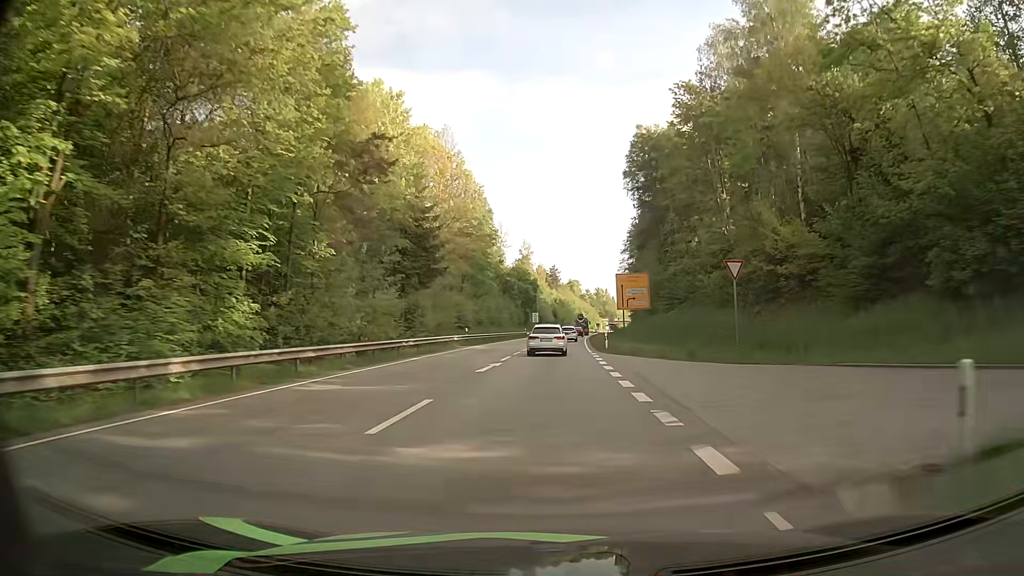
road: primary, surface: asphalt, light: Day
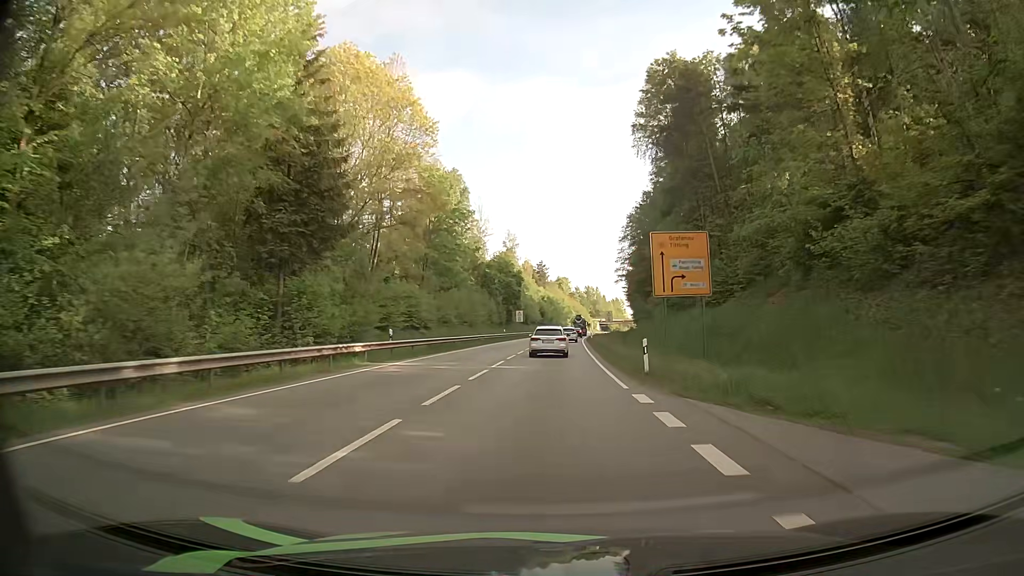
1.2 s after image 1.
(+0.2, +21.1) m; +1°
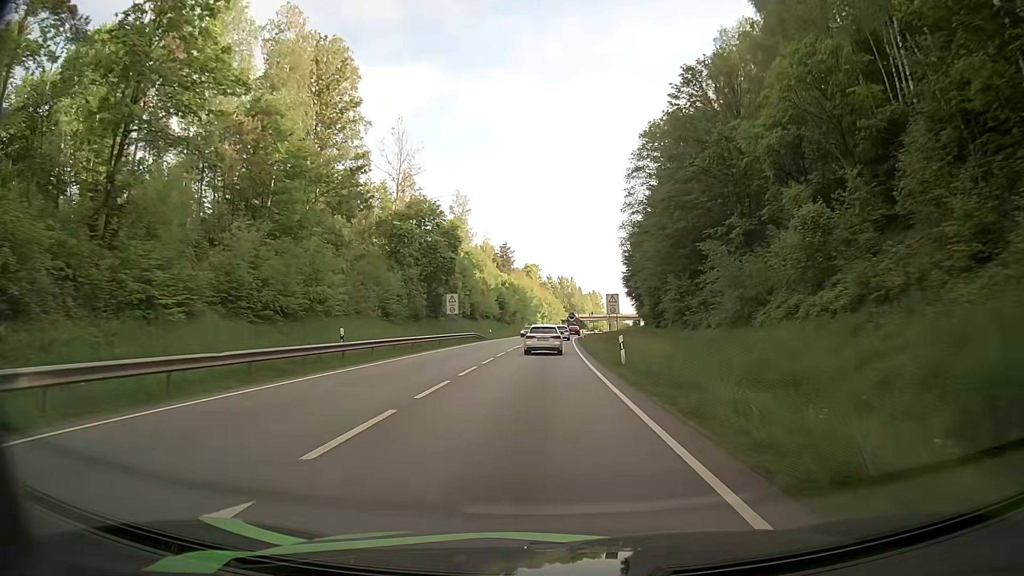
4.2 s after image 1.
(+1.1, +53.3) m; +2°
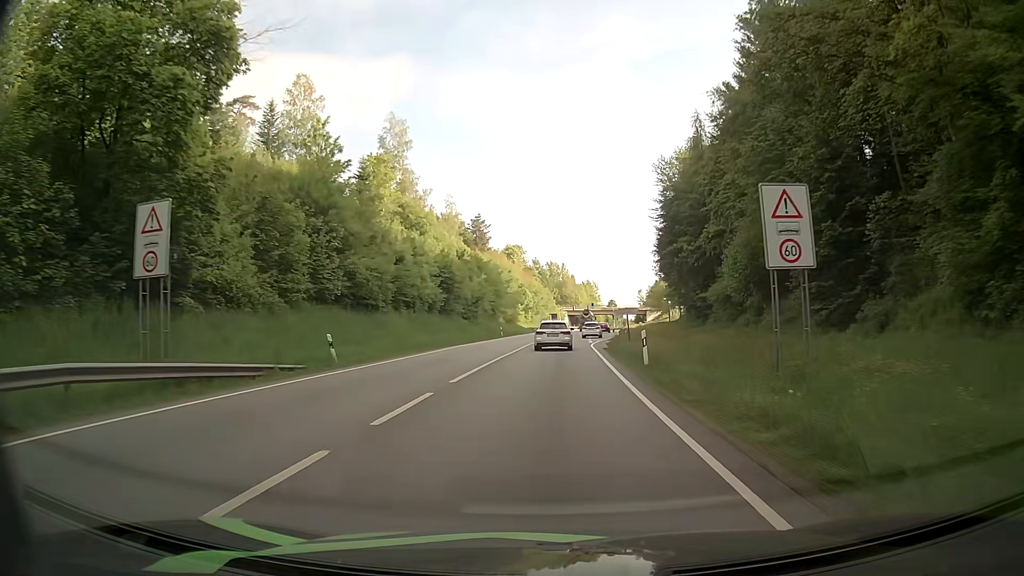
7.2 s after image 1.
(+1.0, +51.5) m; +2°
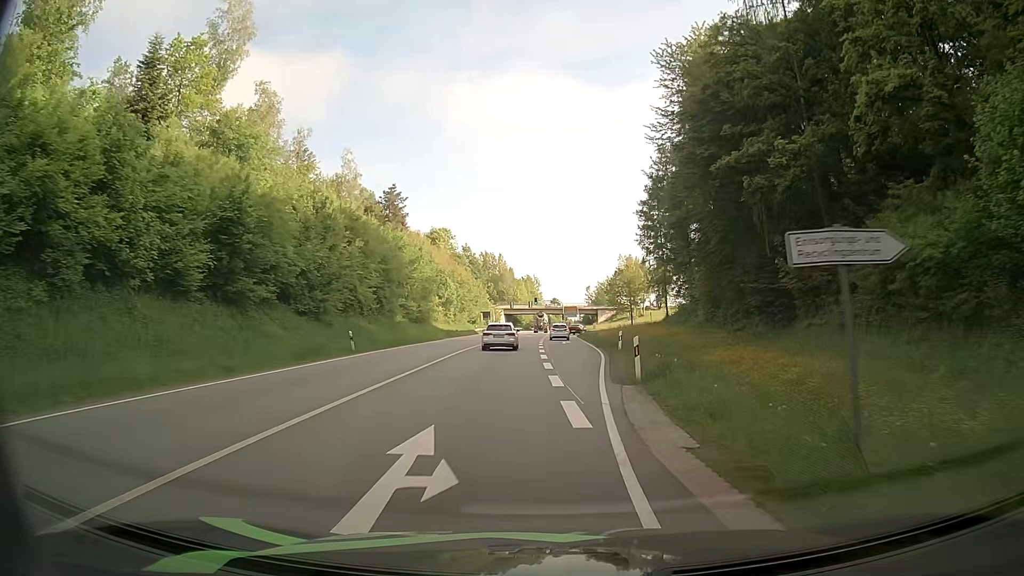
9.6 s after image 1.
(+1.1, +37.5) m; +4°
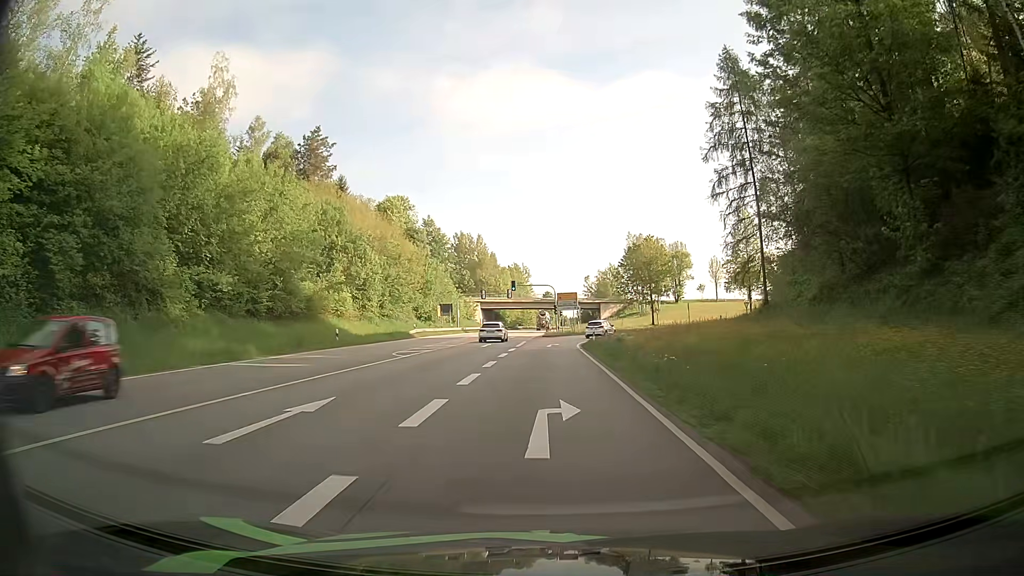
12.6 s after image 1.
(+1.4, +41.9) m; +1°
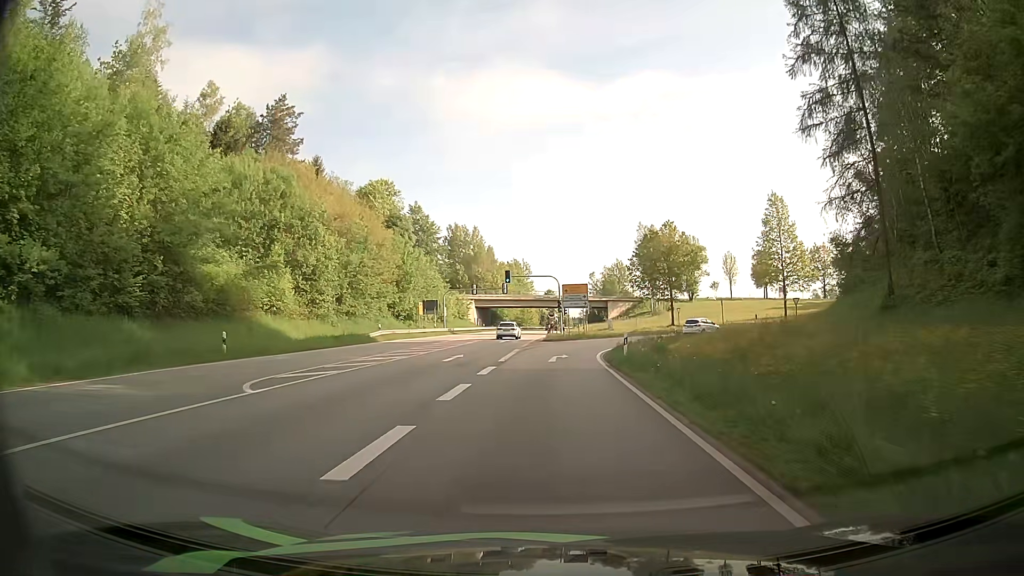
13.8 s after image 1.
(-0.2, +15.0) m; 0°
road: tertiary_link
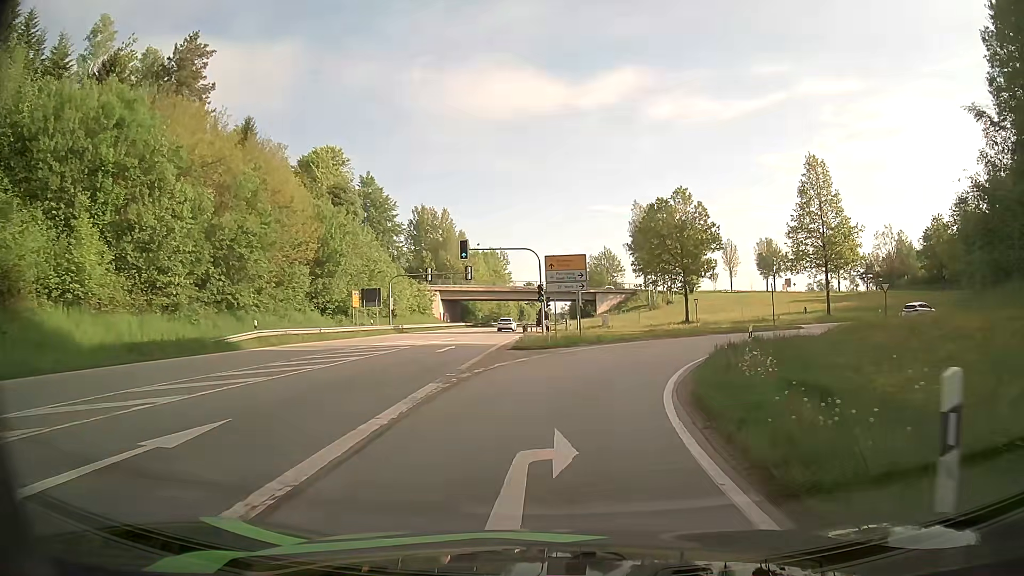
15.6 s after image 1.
(+0.2, +20.3) m; +1°
(0, +10) (+2, +20) (+6, +29) (+12, +37) (+20, +43) (+28, +48) (+37, +53) (+46, +58) (+55, +62) (+64, +68) m
